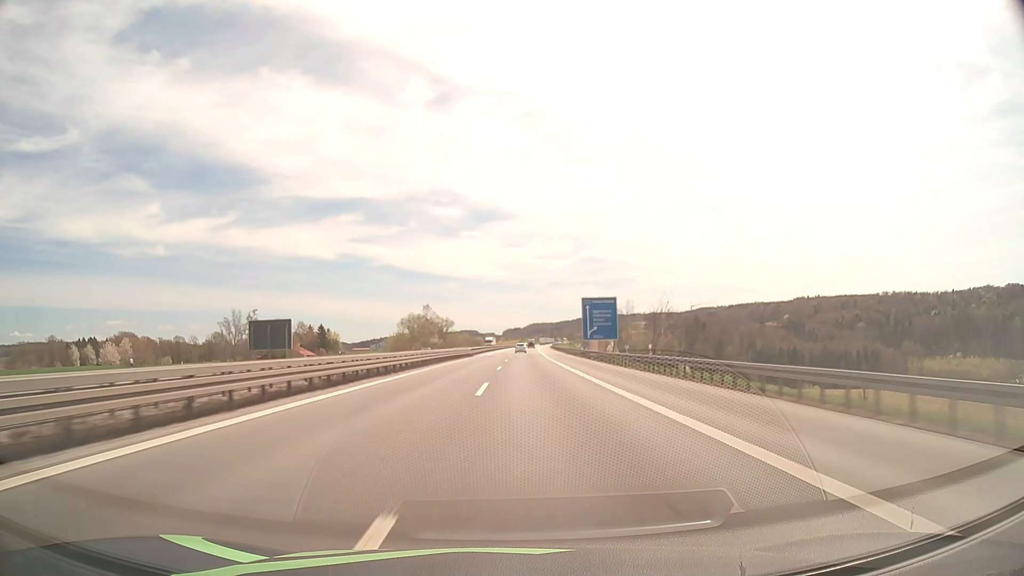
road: motorway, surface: asphalt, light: Day
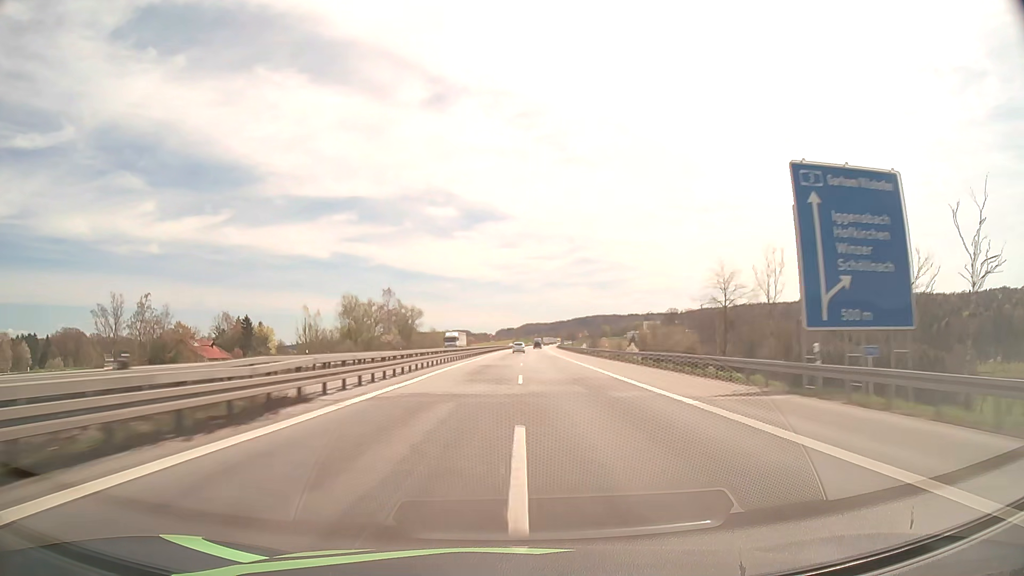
(+0.3, +68.2) m; +1°
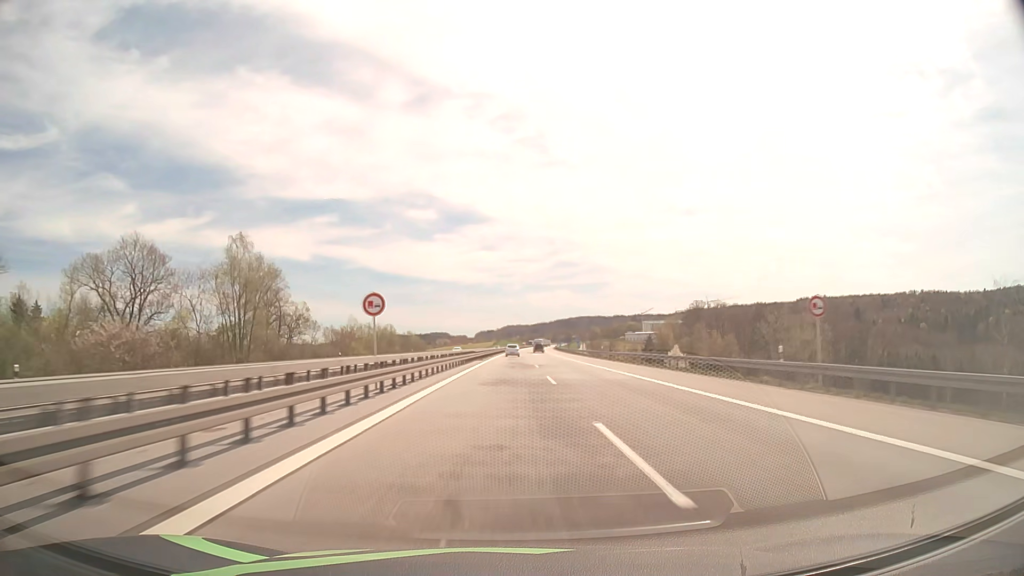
(+1.0, +90.3) m; +2°
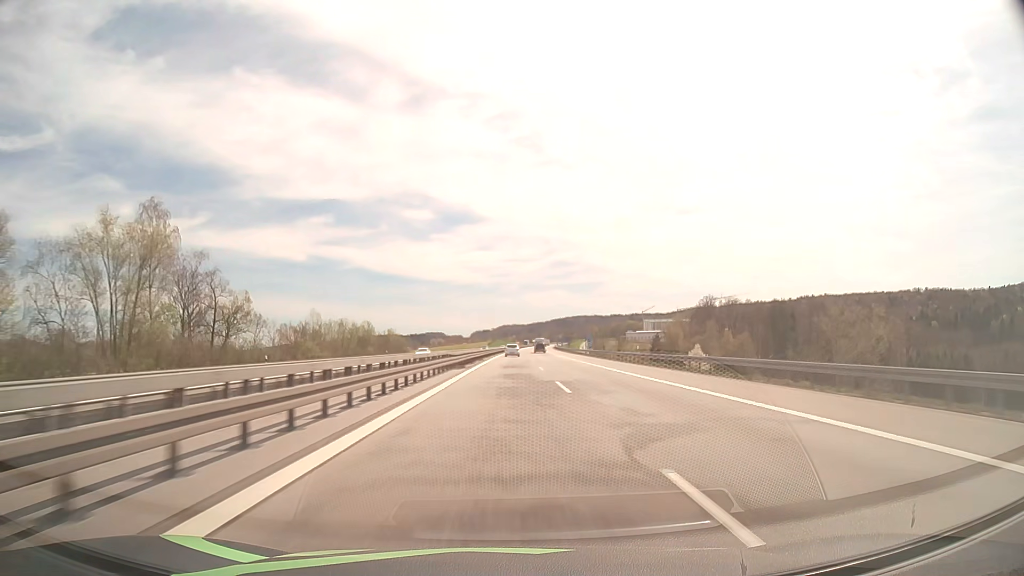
(+0.1, +22.5) m; 0°
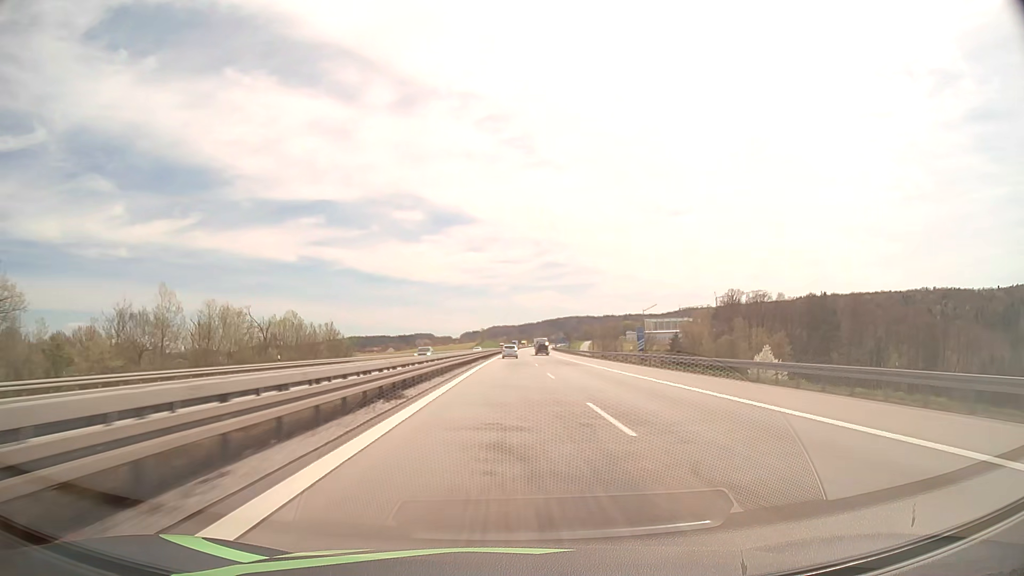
(+0.3, +44.9) m; +1°
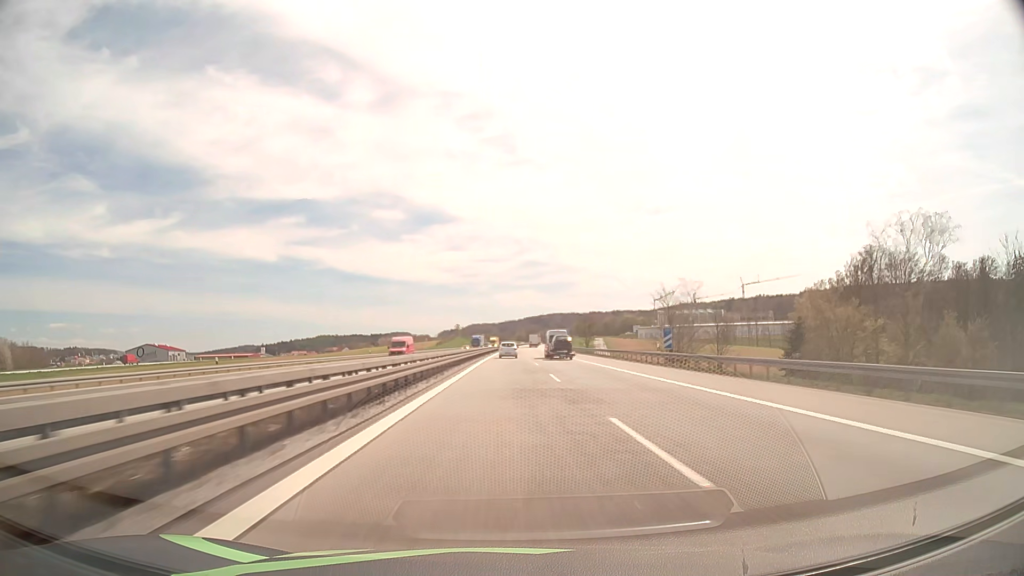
(+1.8, +111.2) m; +2°
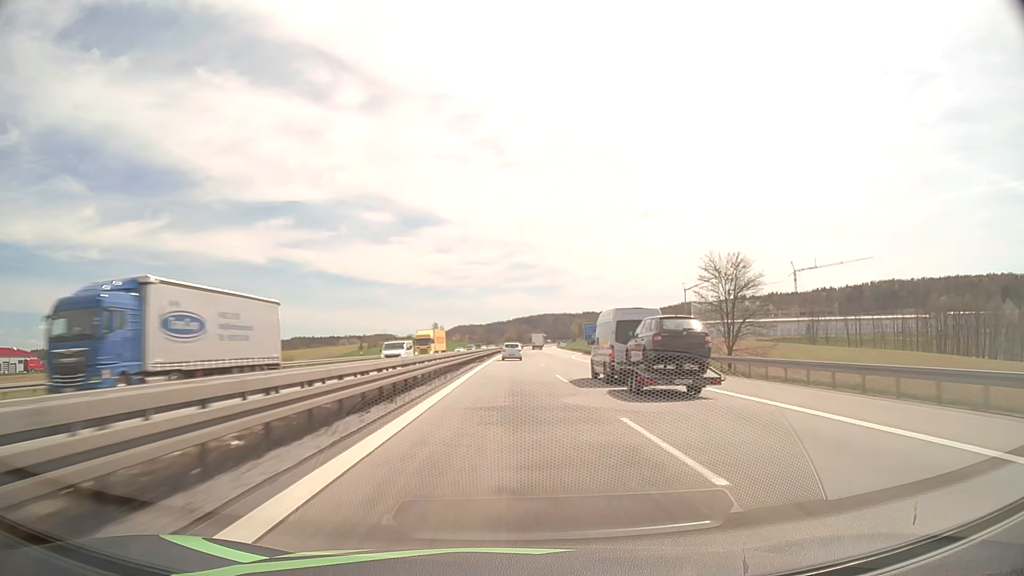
(+0.9, +107.3) m; +1°
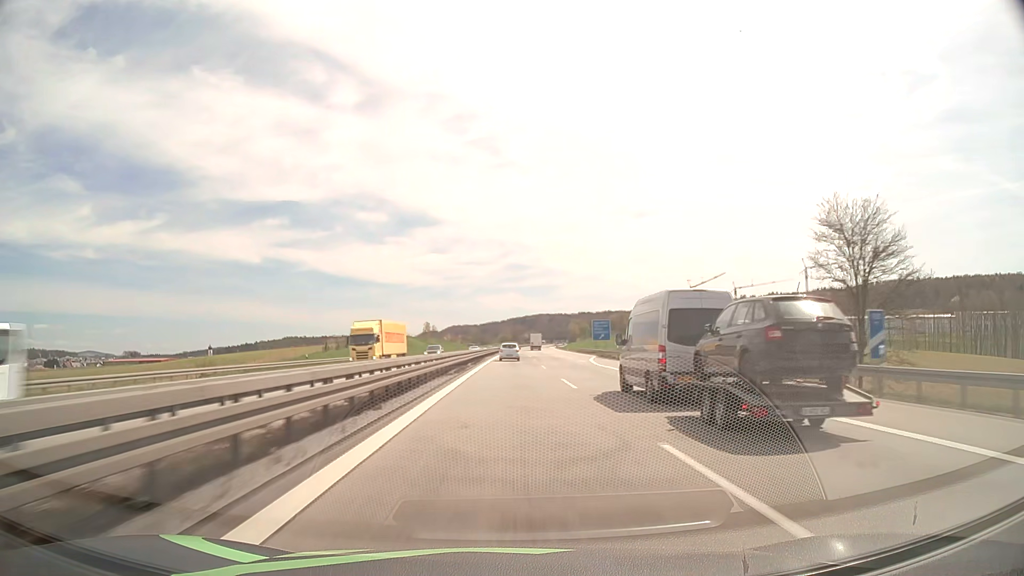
(+0.1, +21.2) m; 0°
(0, +10) (0, +20) (0, +30) (0, +40) (0, +50) (+1, +60) (+1, +70) (+1, +80) (+1, +90) (+1, +100) m
